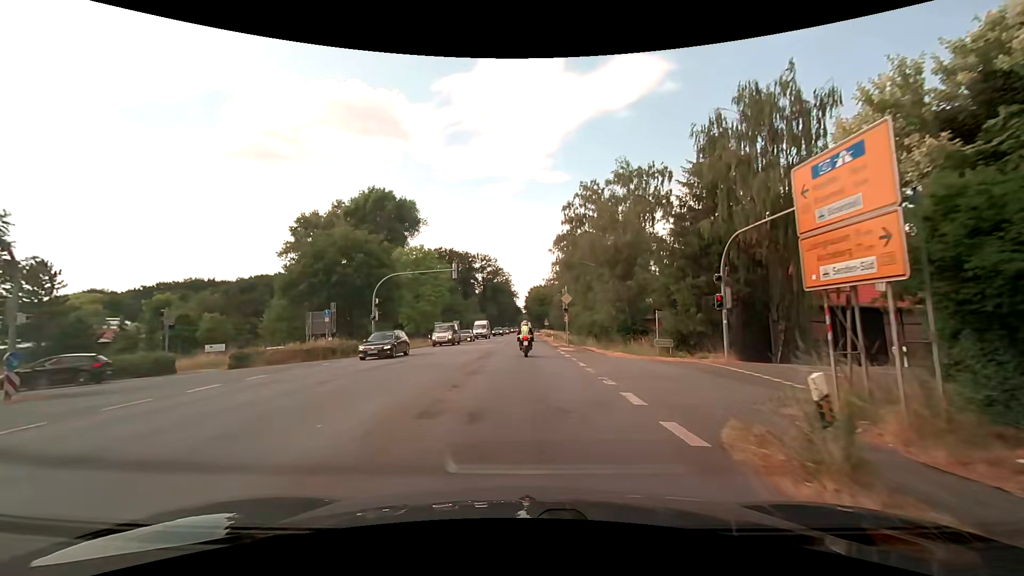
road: primary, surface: asphalt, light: Day
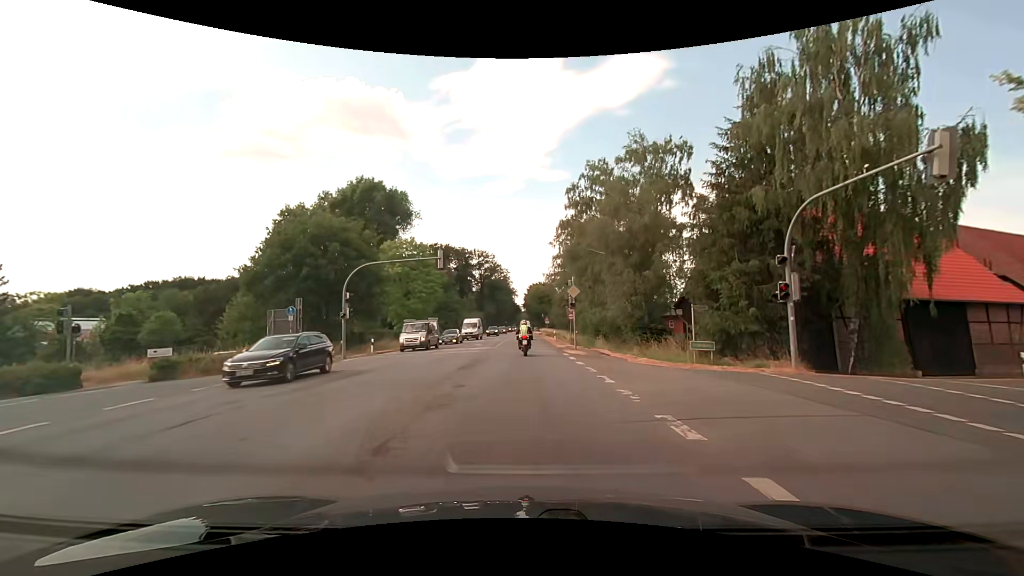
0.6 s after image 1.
(0.0, +5.9) m; 0°
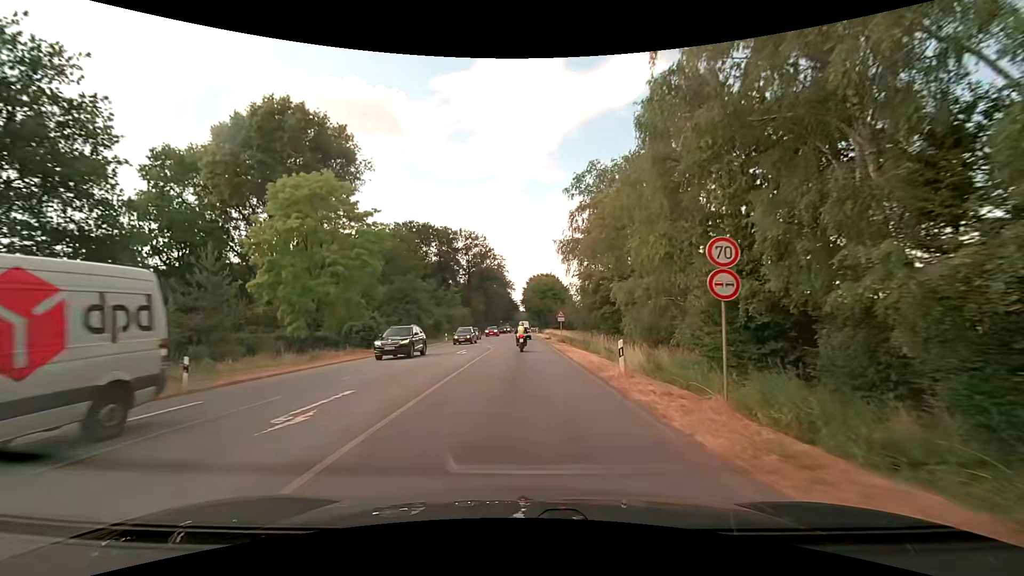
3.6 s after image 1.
(+0.1, +32.1) m; 0°
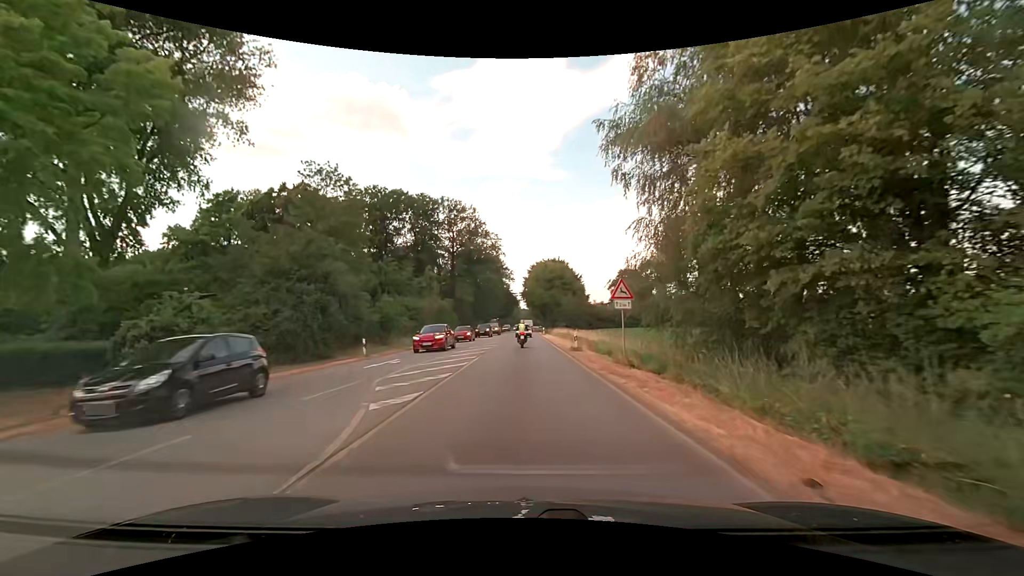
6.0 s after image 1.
(-0.1, +28.6) m; 0°
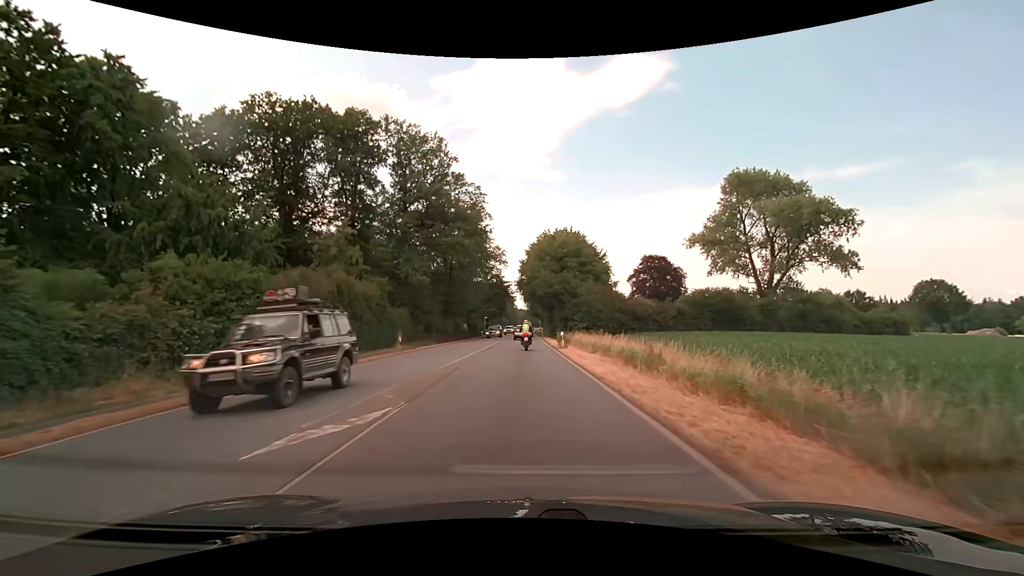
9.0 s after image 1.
(+0.1, +36.1) m; 0°
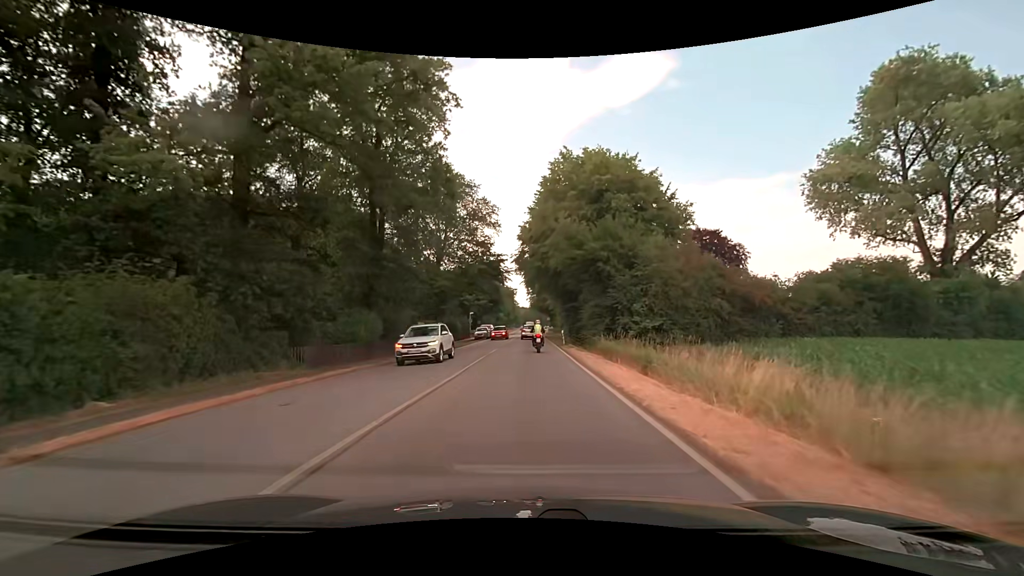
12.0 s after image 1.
(0.0, +33.6) m; 0°
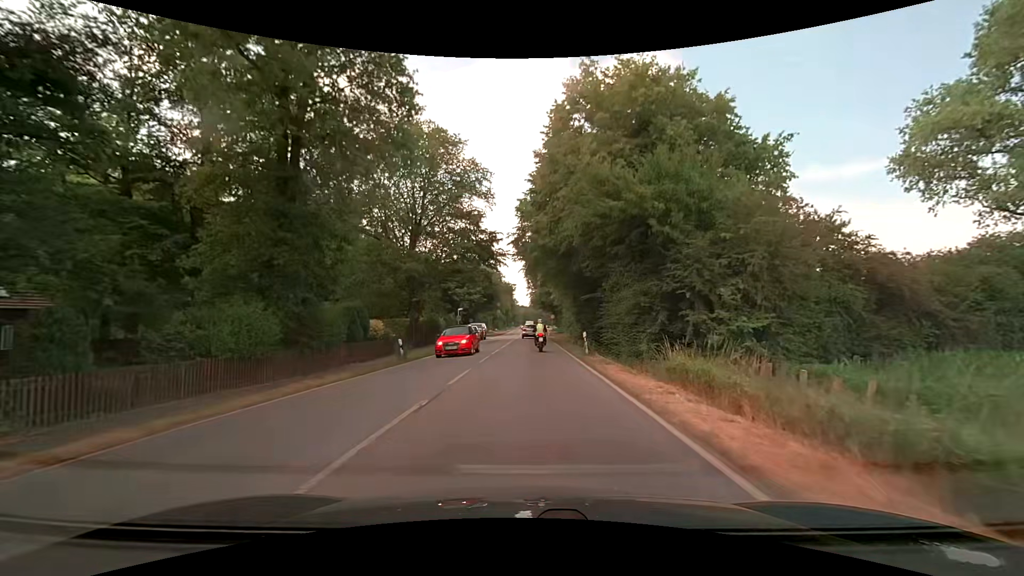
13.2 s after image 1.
(0.0, +13.2) m; 0°
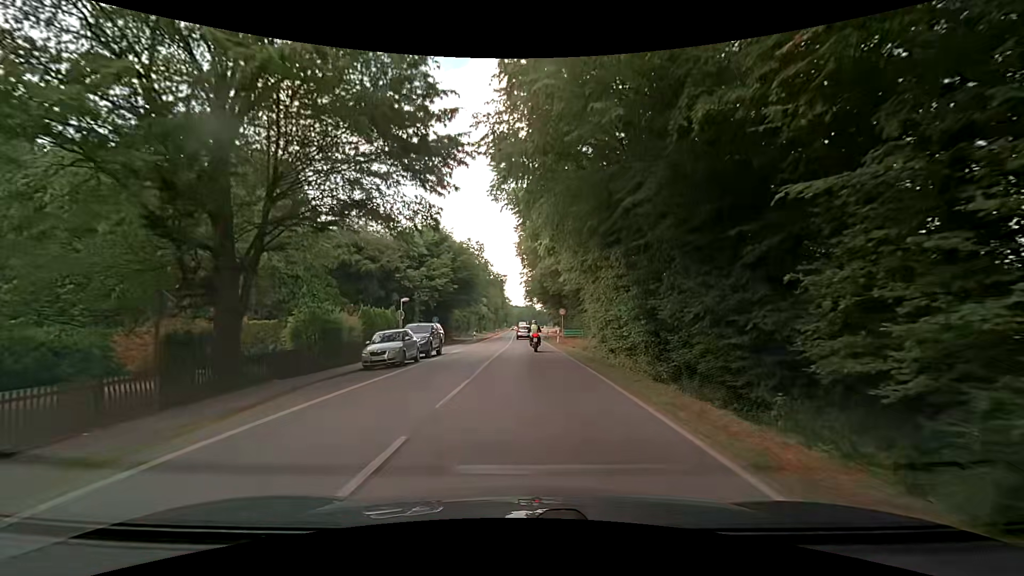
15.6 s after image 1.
(+0.1, +27.0) m; -1°
(0, +10) (+1, +20) (+1, +30) (+1, +40) (+2, +50) (+2, +60) (+2, +70) (+2, +80) (+2, +90) (+2, +100) m
